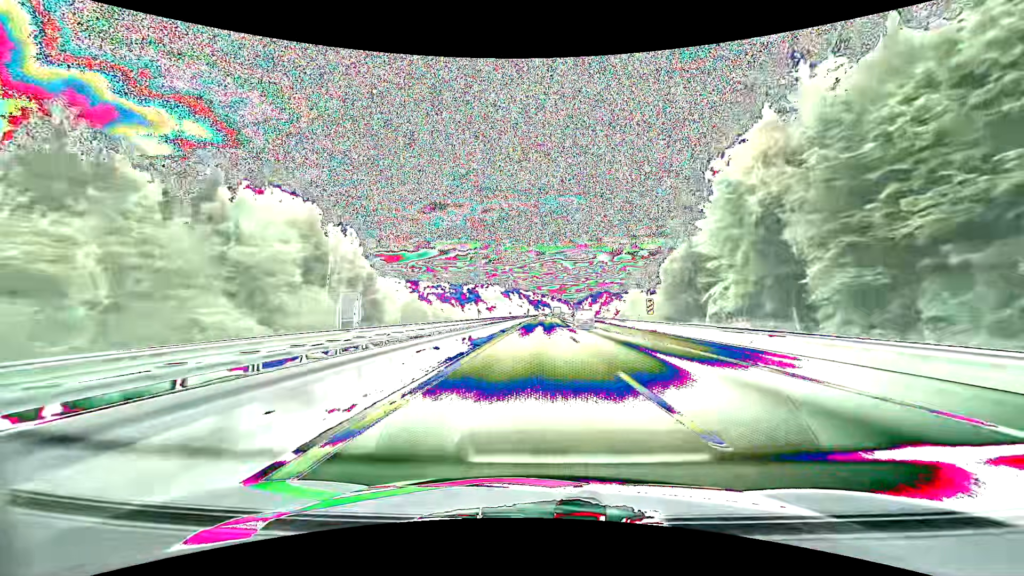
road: motorway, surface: asphalt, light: Day
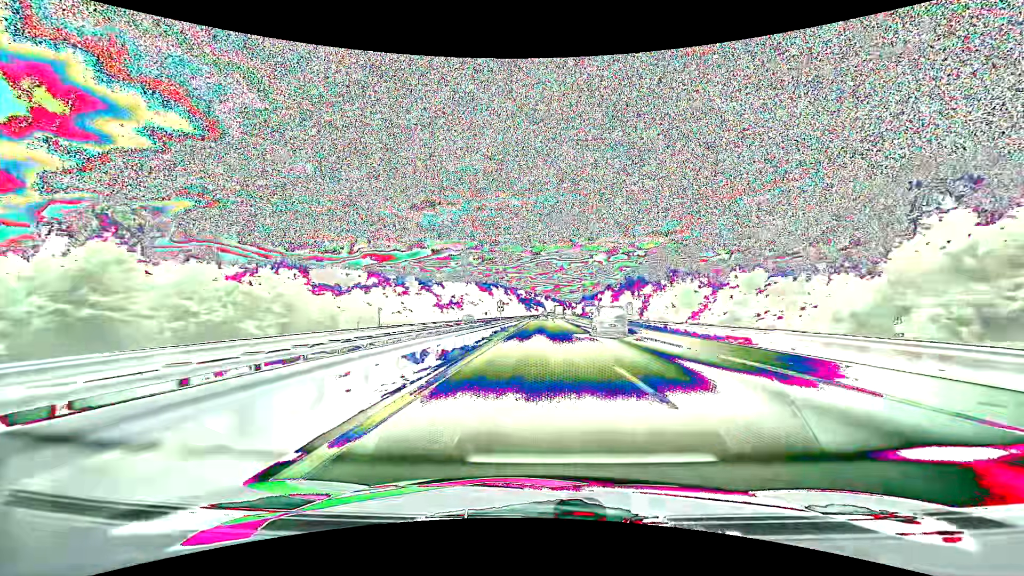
(+0.6, +87.9) m; +1°
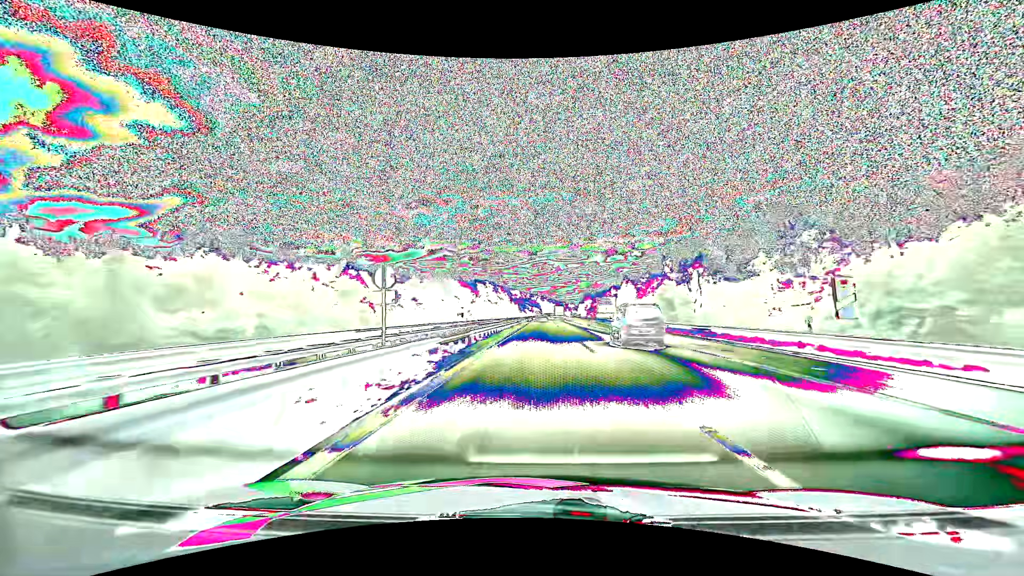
(+0.2, +43.4) m; +1°
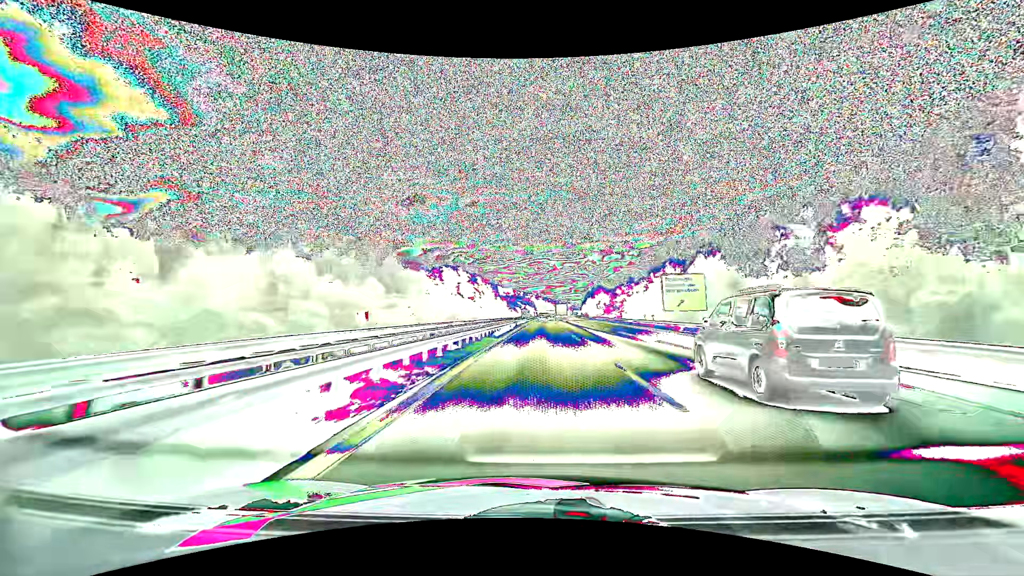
(+0.3, +64.5) m; +1°
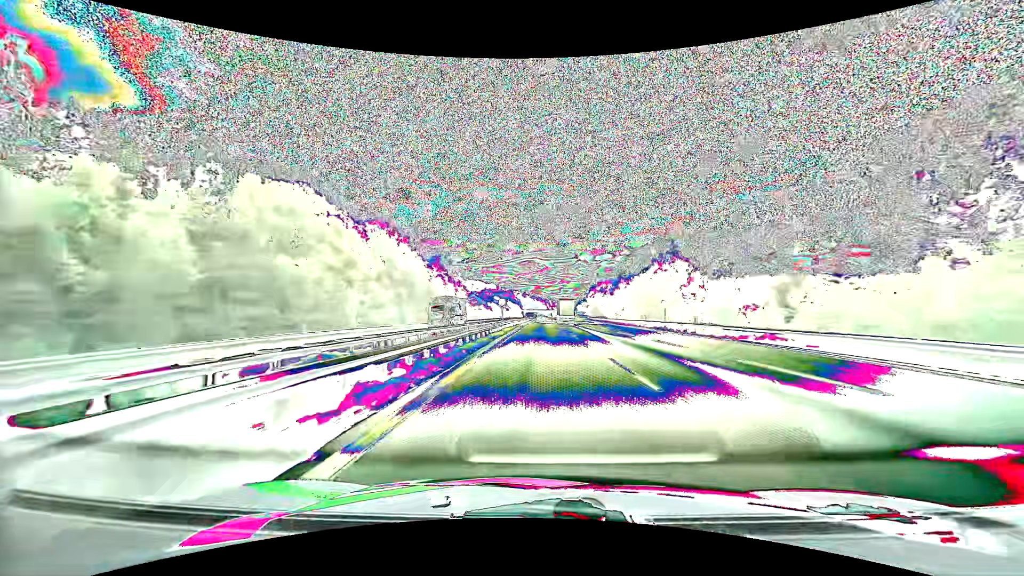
(+1.0, +106.0) m; +1°
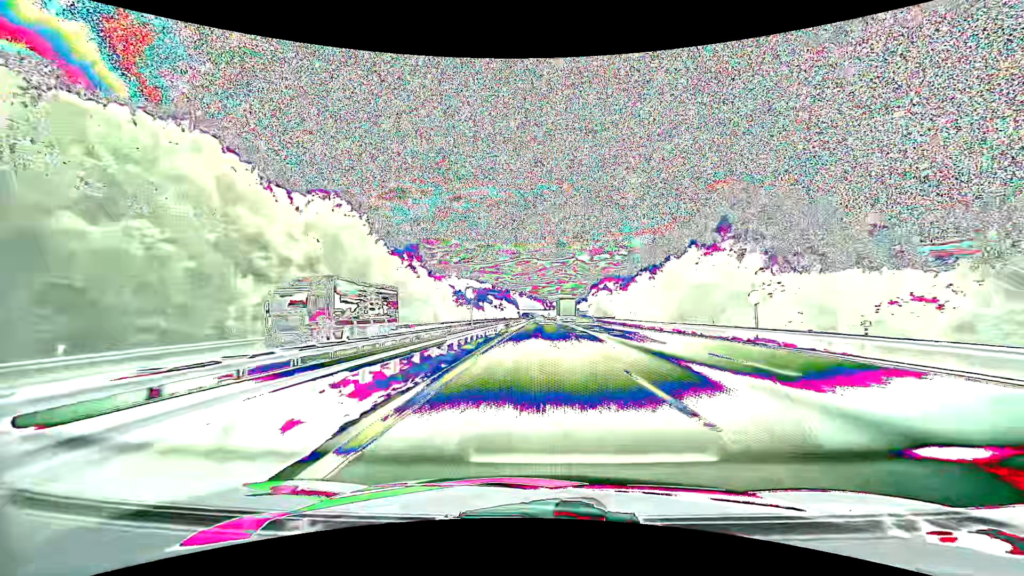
(0.0, +21.0) m; 0°
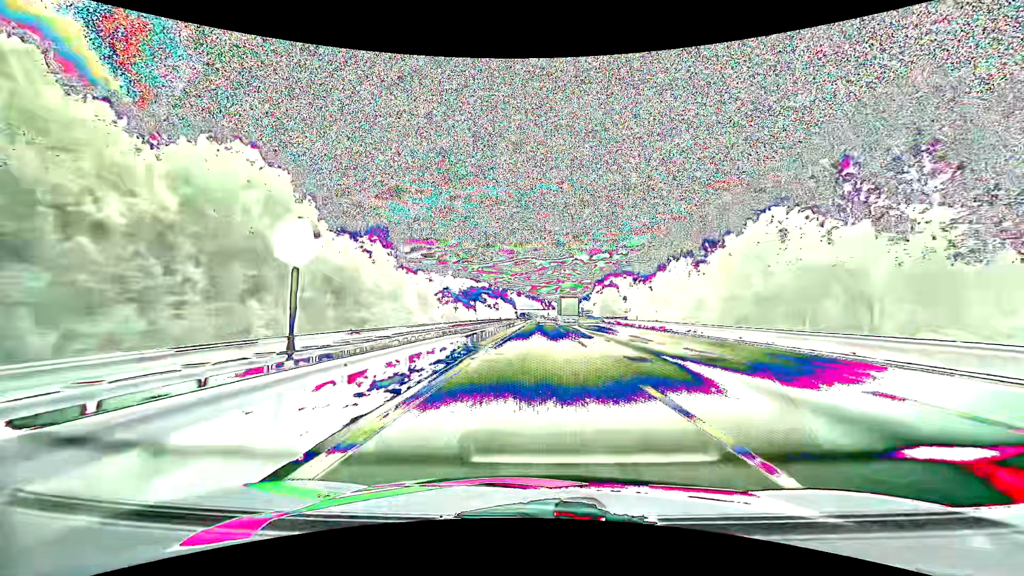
(0.0, +20.9) m; 0°
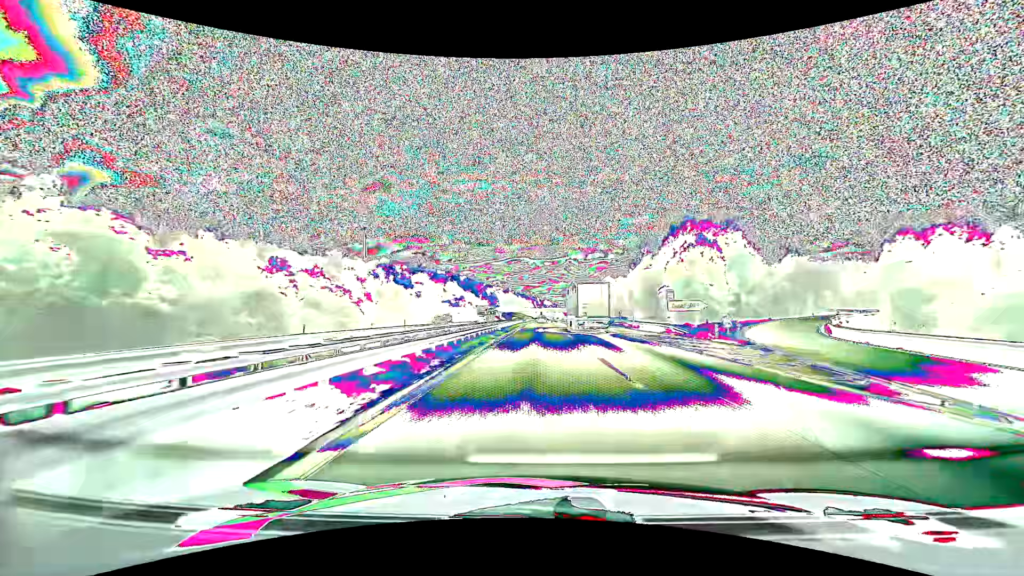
(+0.7, +103.8) m; +1°
(0, +10) (0, +20) (0, +30) (0, +40) (0, +50) (0, +60) (0, +70) (+1, +80) (+1, +90) (+1, +100) m
